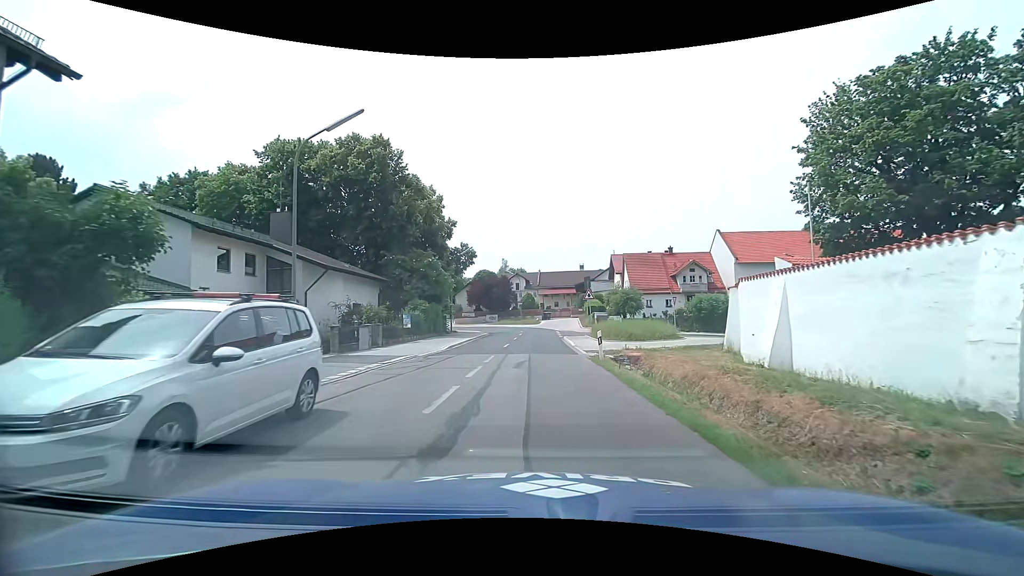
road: tertiary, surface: asphalt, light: Day
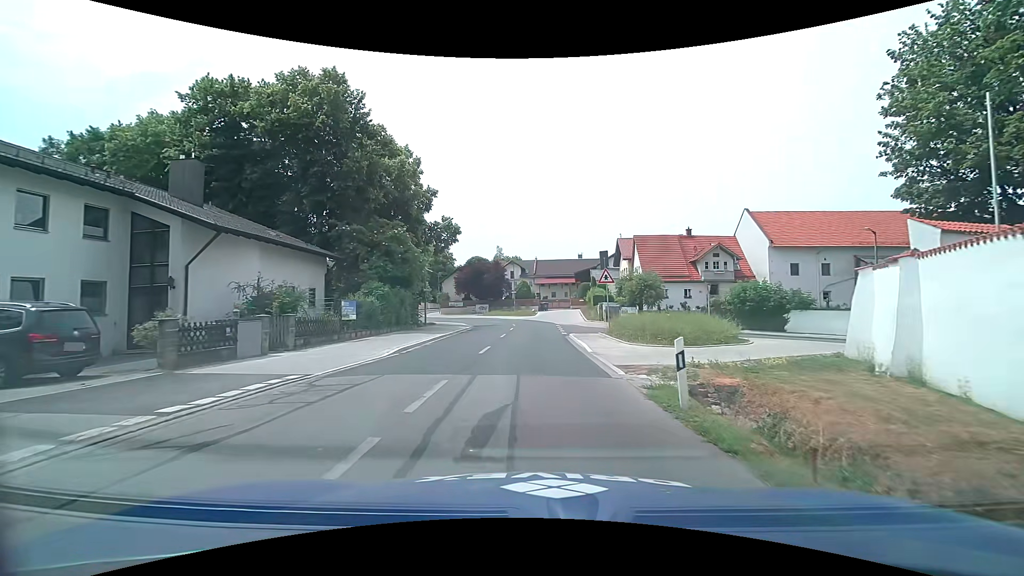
(+0.1, +9.7) m; +1°
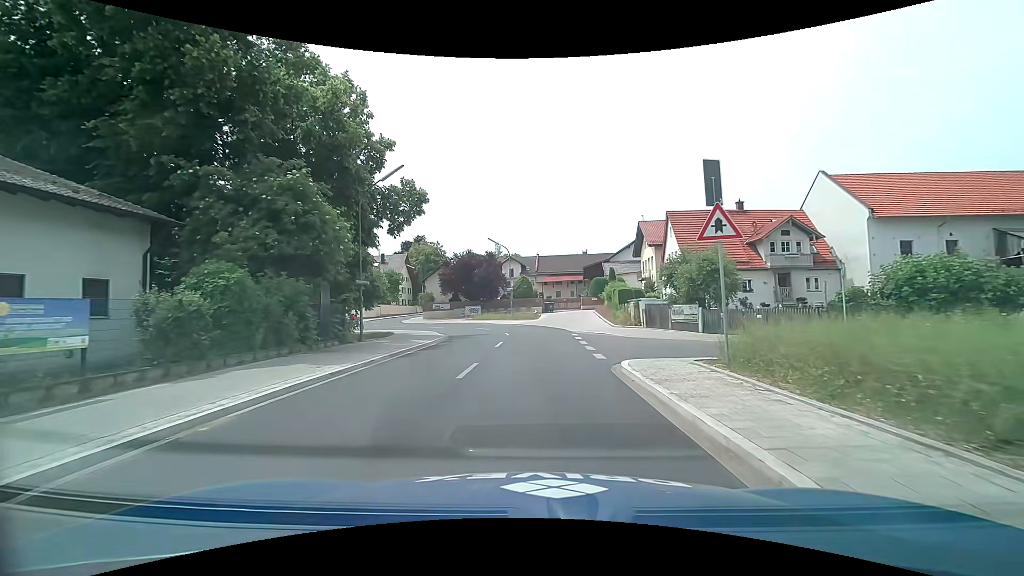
(+0.1, +14.7) m; 0°
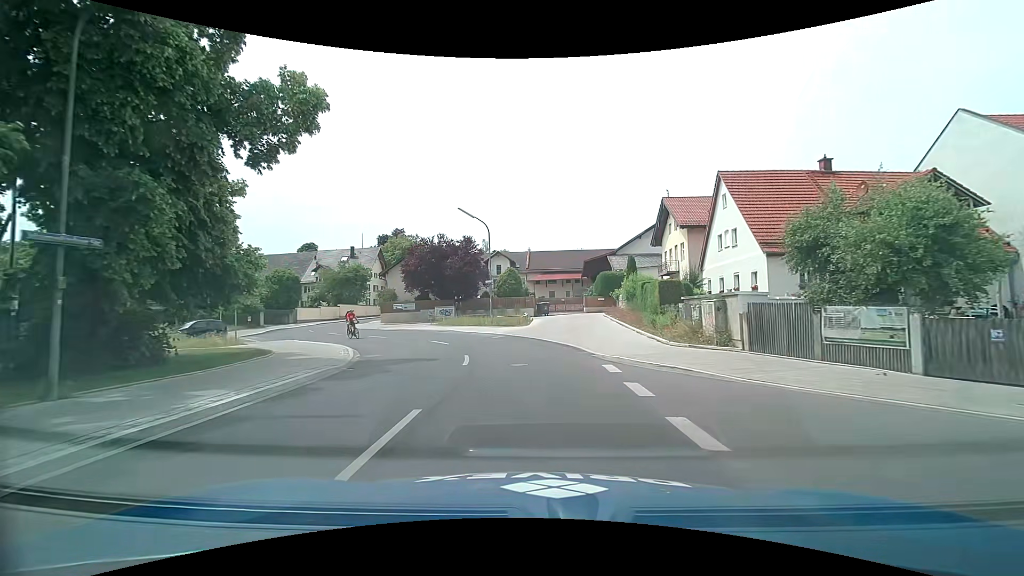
(-0.1, +14.8) m; 0°
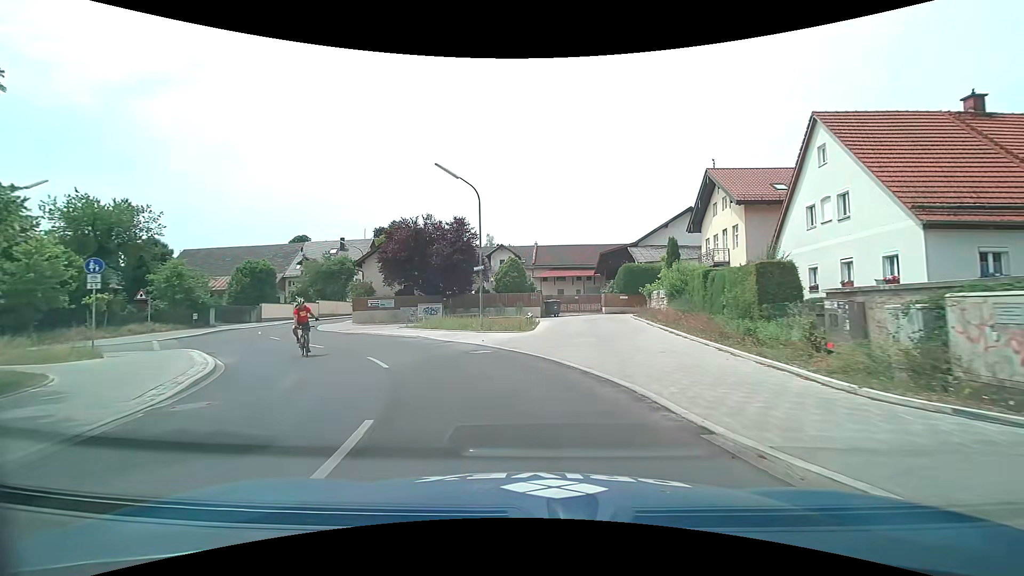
(+0.1, +9.8) m; 0°
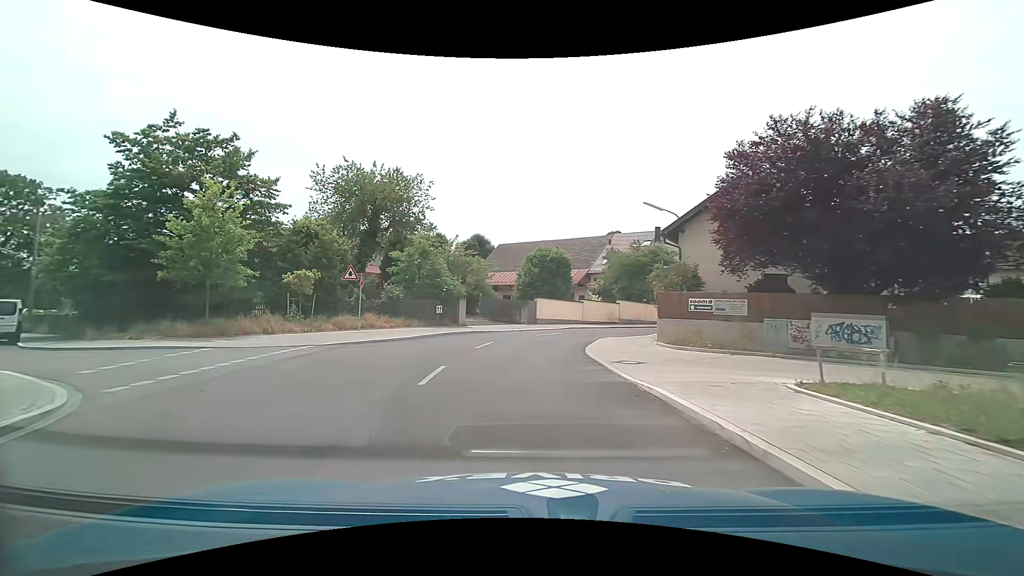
(-5.8, +20.7) m; -36°
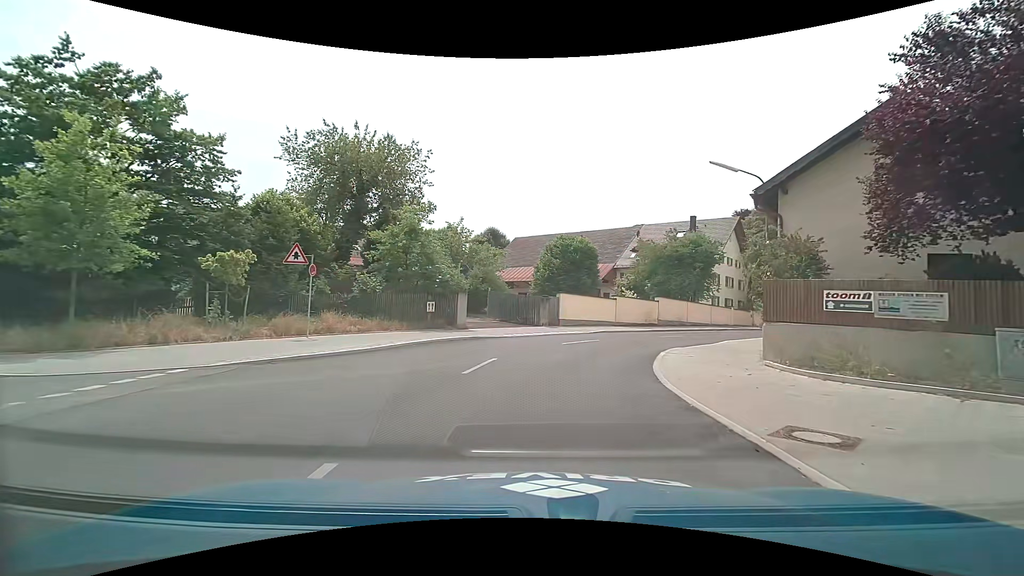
(-0.2, +8.0) m; -2°
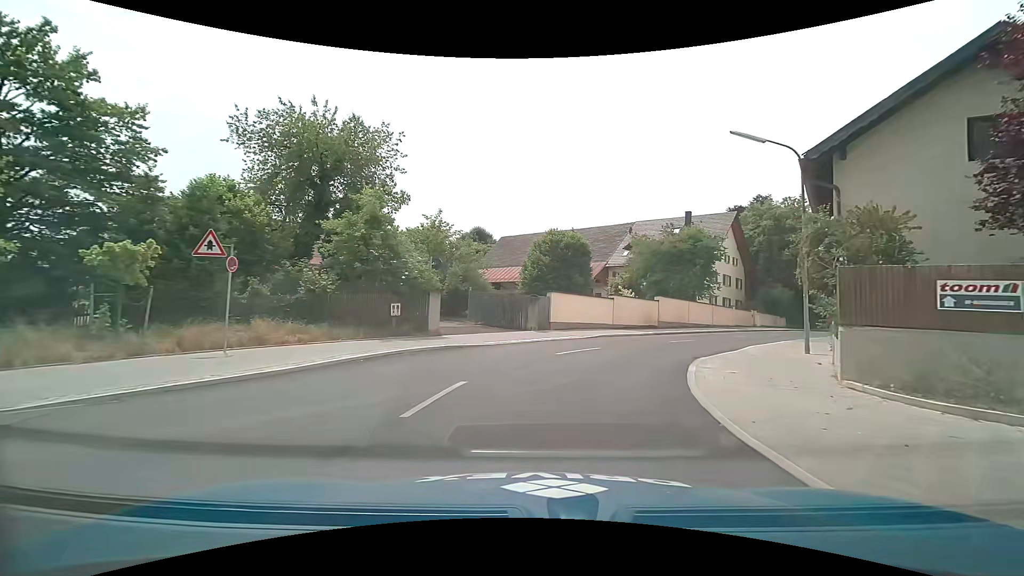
(0.0, +4.0) m; +1°
